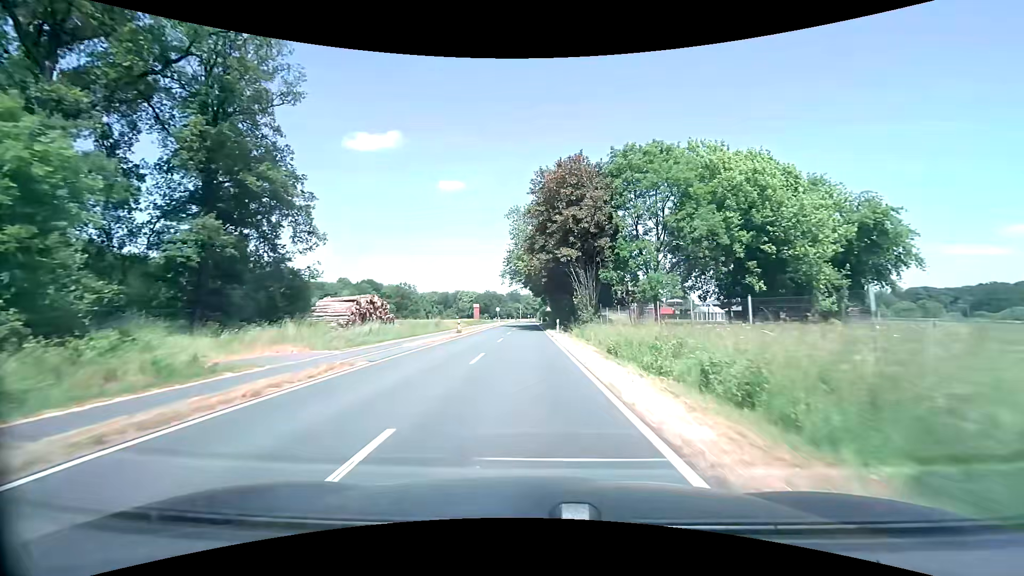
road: tertiary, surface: asphalt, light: Day
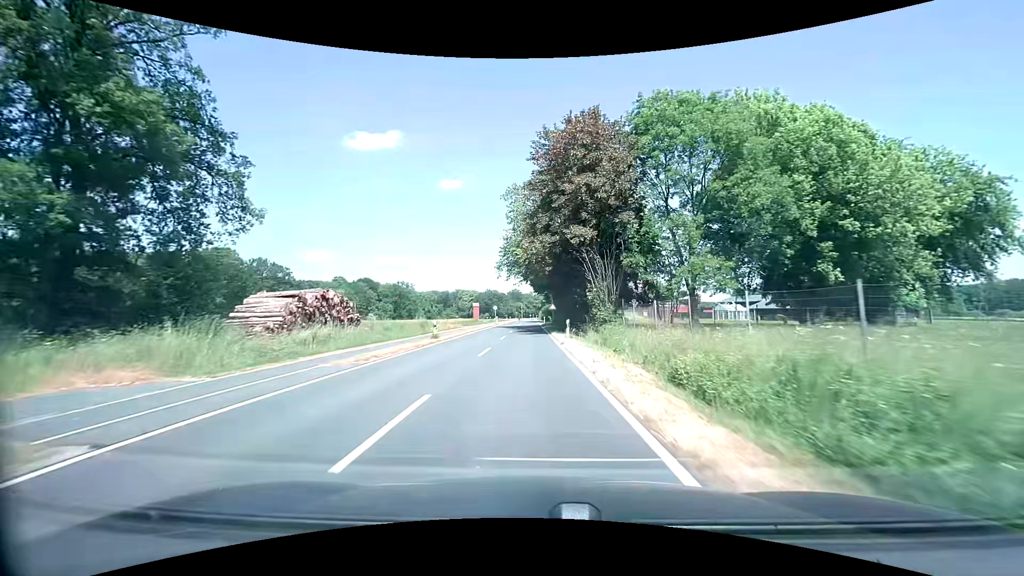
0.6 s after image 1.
(0.0, +9.6) m; 0°
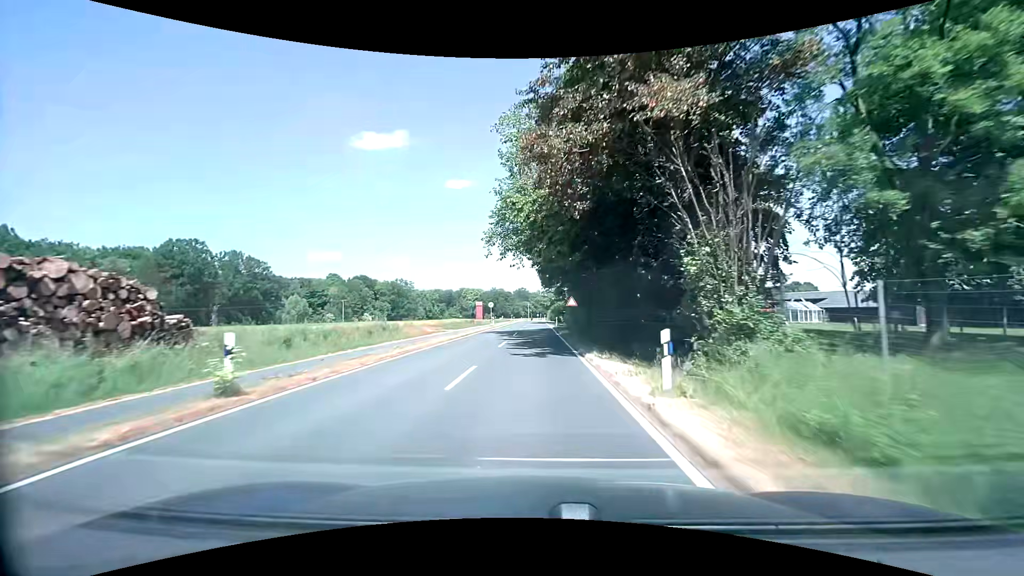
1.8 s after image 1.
(-0.2, +19.5) m; -1°
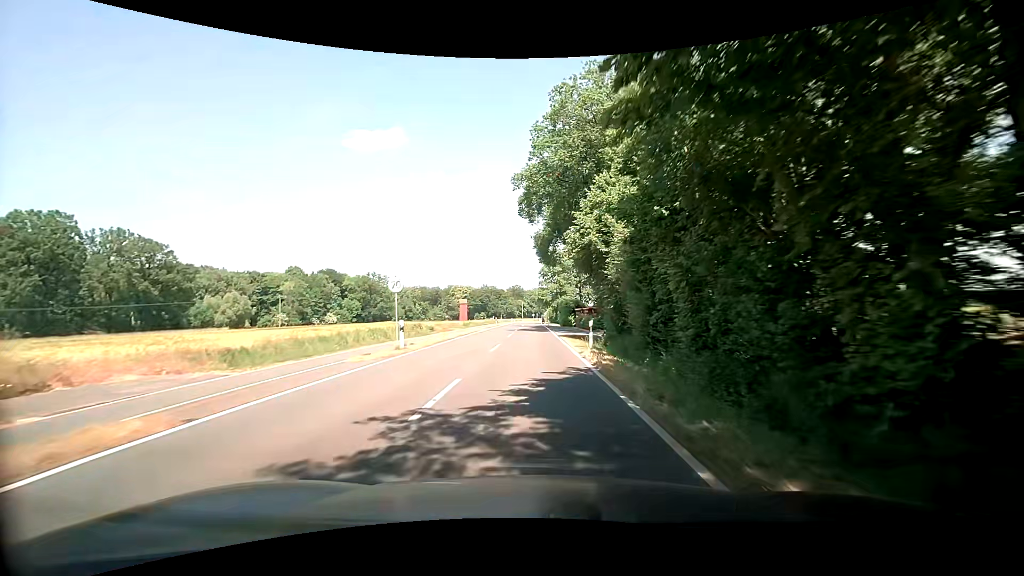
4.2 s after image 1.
(-0.1, +39.0) m; 0°
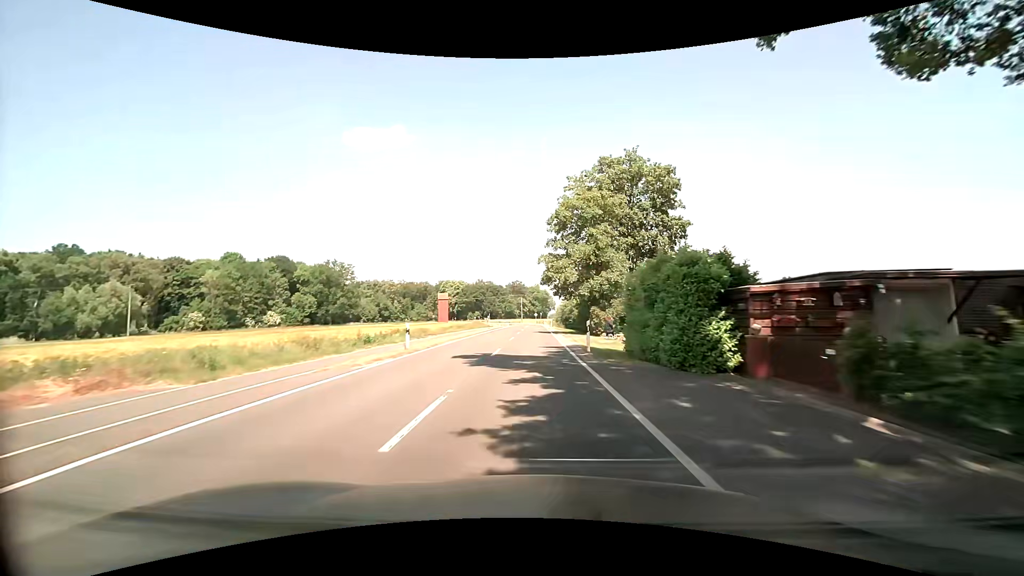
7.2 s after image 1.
(+0.2, +49.5) m; 0°
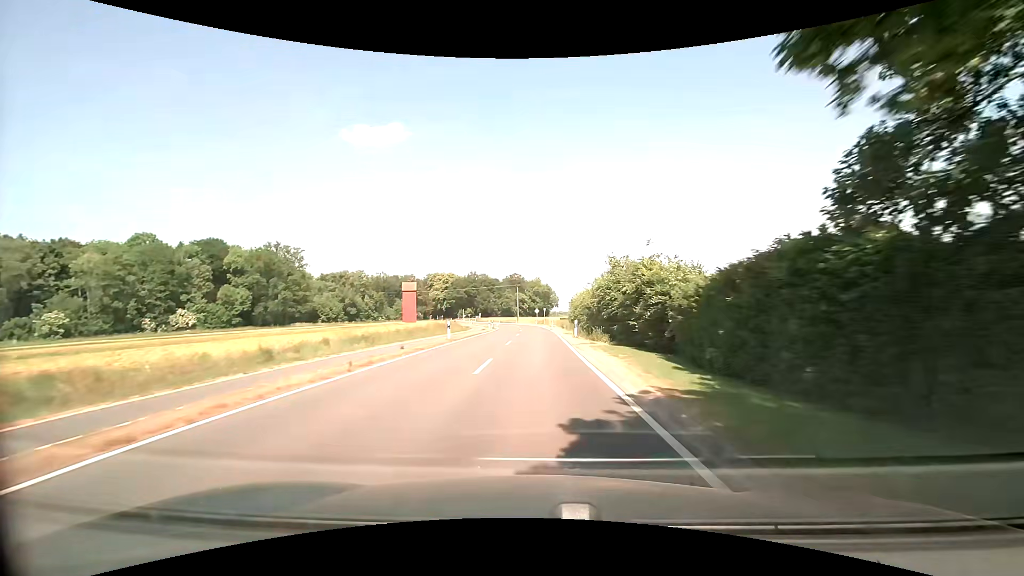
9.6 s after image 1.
(-0.1, +41.7) m; 0°
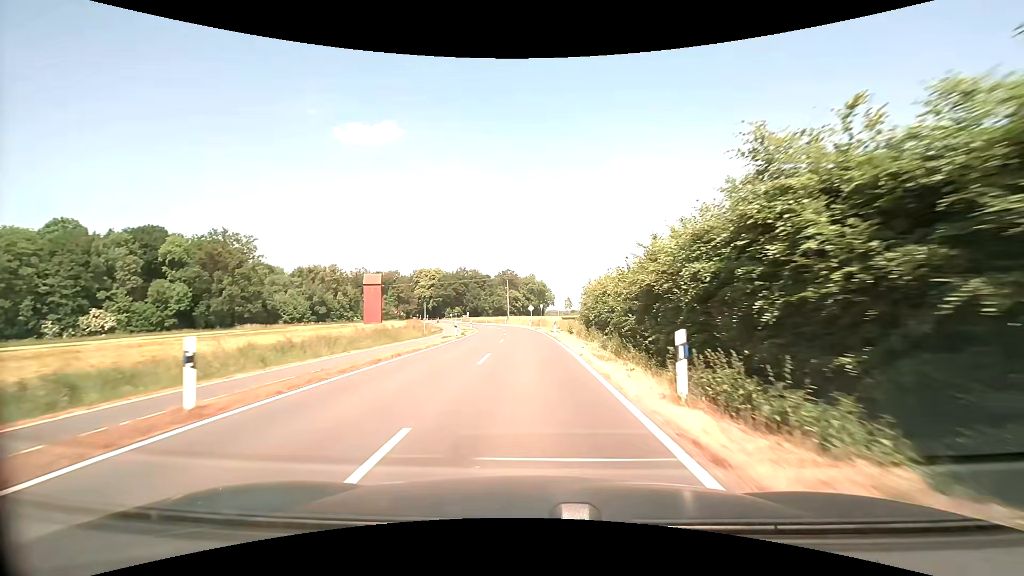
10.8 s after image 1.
(+0.1, +21.6) m; +1°
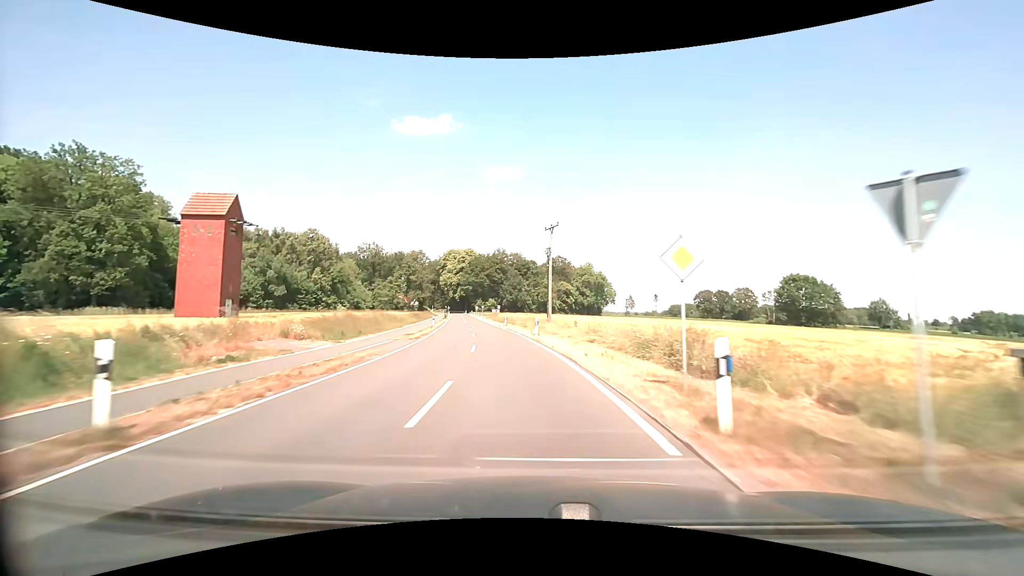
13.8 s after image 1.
(-2.1, +56.3) m; -6°
(0, +10) (-1, +20) (-2, +30) (-3, +40) (-5, +50) (-6, +60) (-8, +69) (-10, +79) (-11, +89) (-13, +99) m
